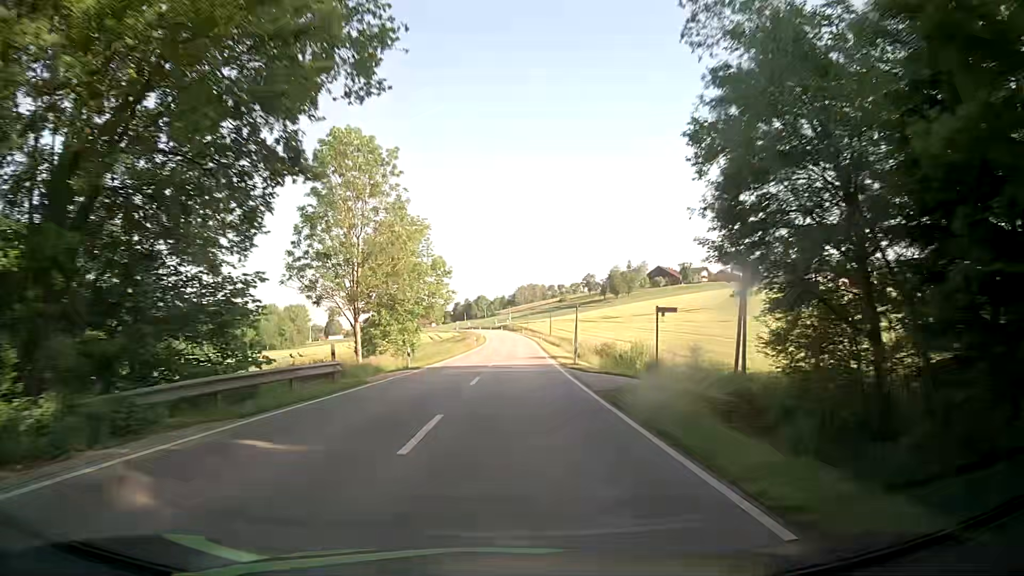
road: secondary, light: Day
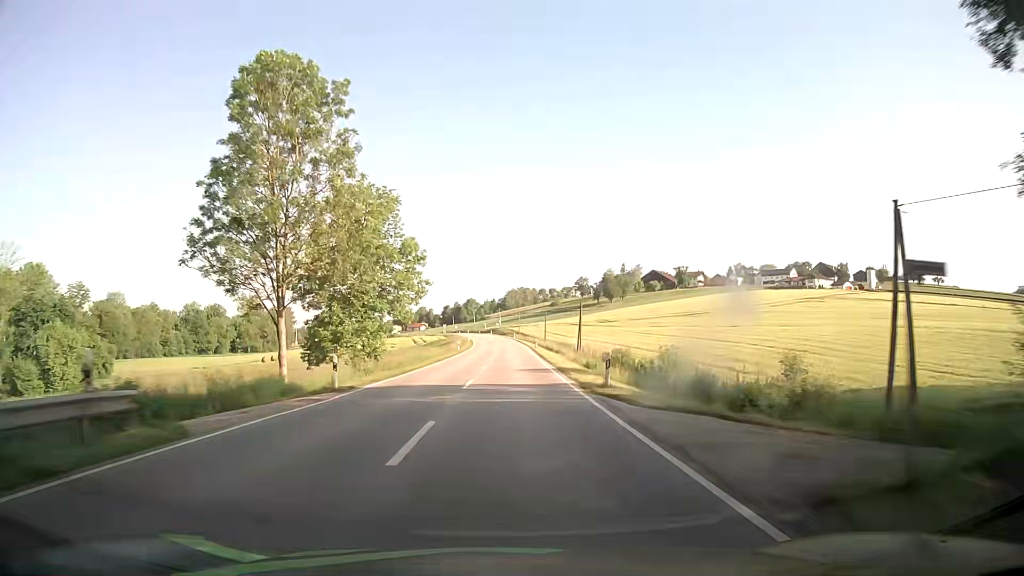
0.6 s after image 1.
(+0.1, +12.4) m; +1°
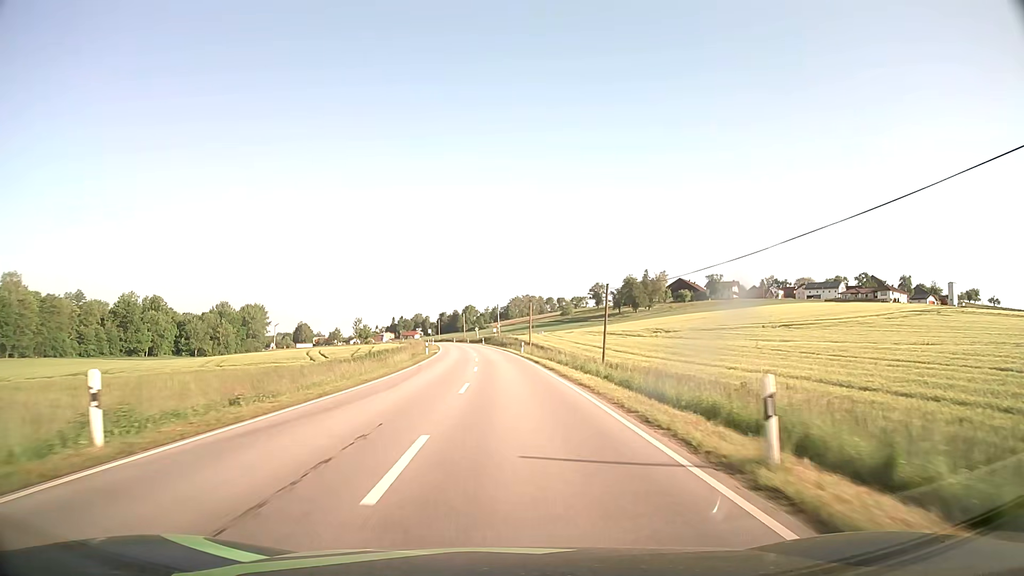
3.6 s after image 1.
(+0.5, +61.8) m; 0°
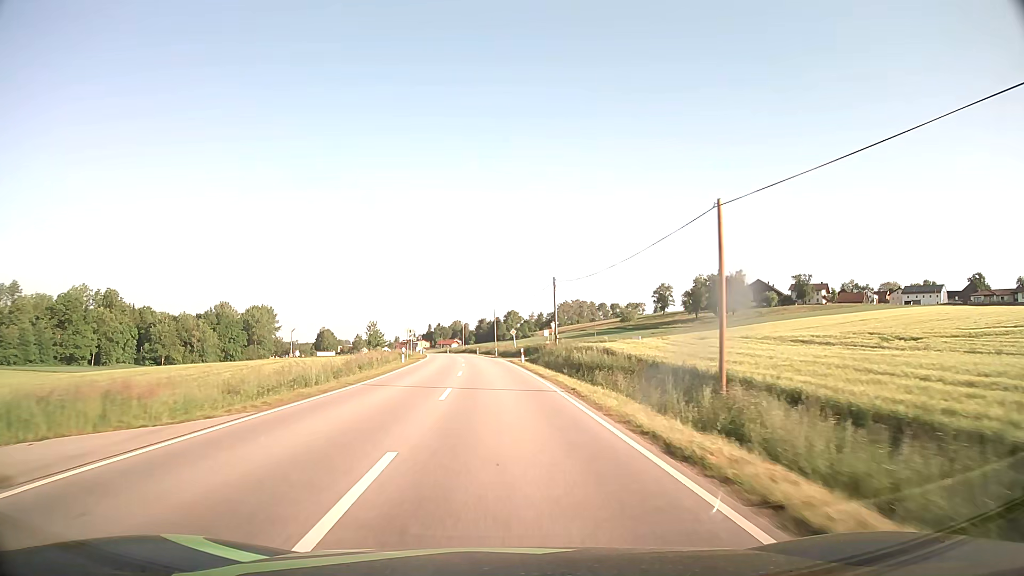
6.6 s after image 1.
(-1.6, +61.6) m; -4°
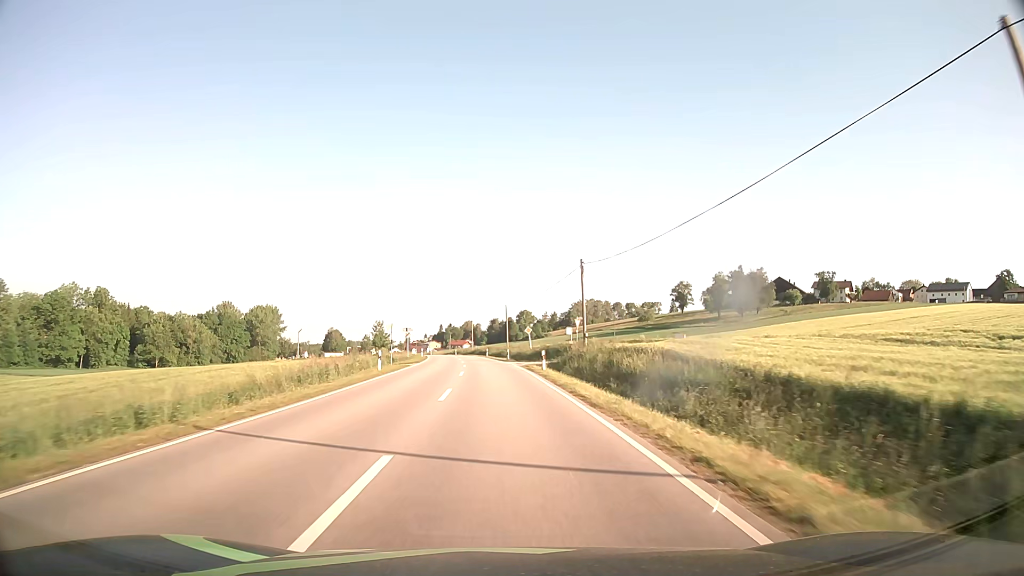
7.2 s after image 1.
(-0.1, +12.3) m; -1°
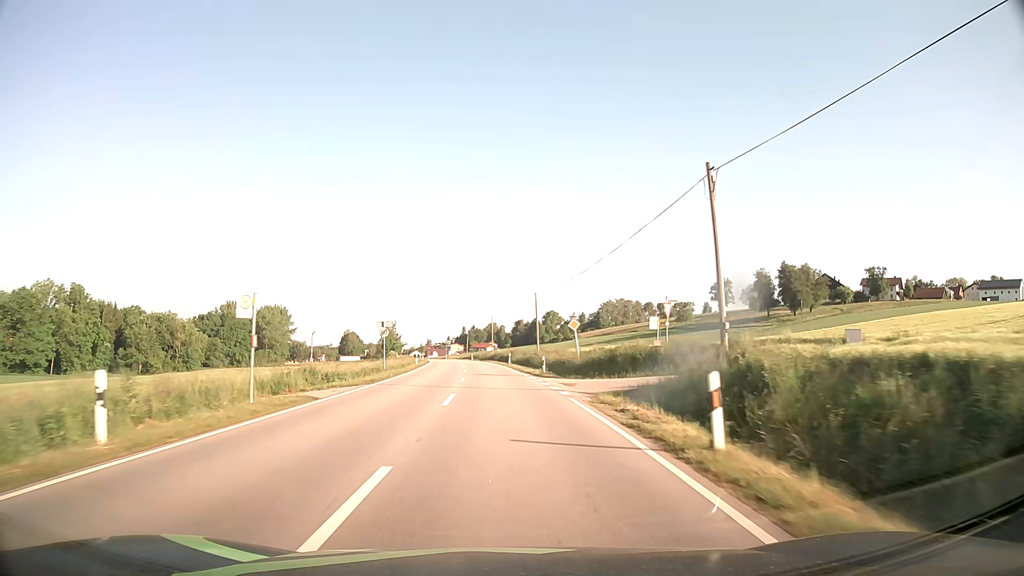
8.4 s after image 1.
(-0.5, +24.7) m; -2°
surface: asphalt
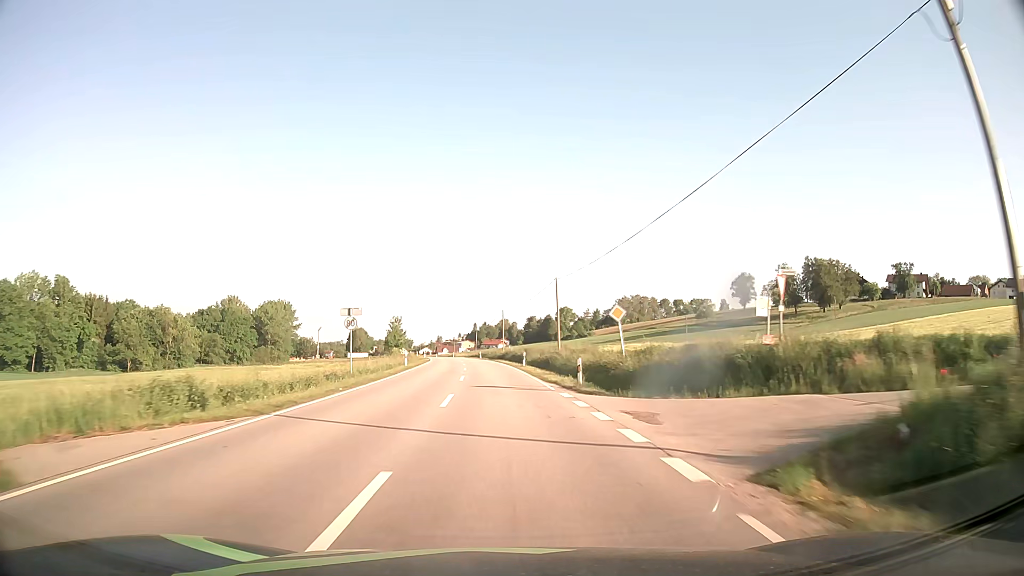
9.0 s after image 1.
(-0.1, +12.4) m; -1°
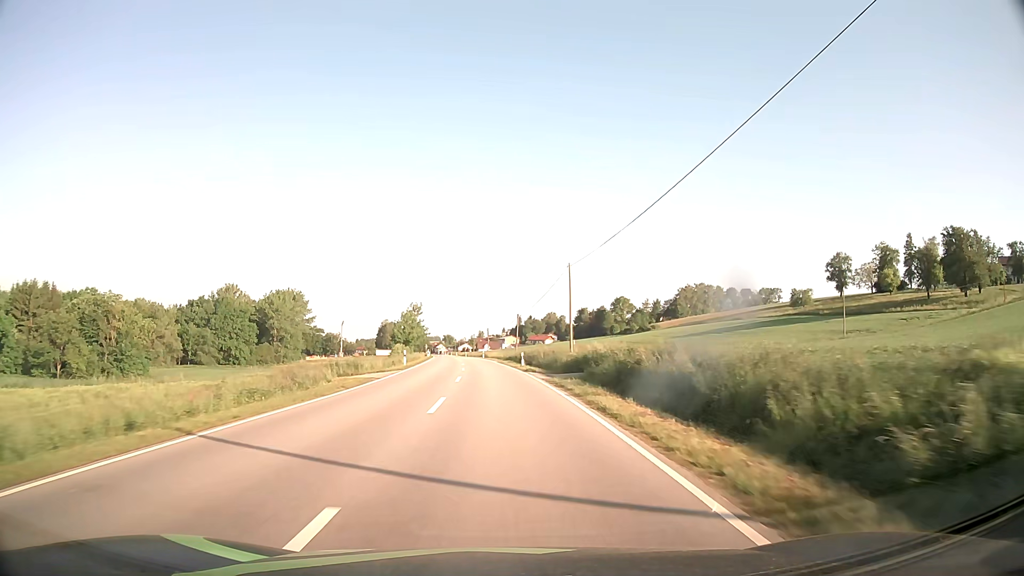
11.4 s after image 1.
(-1.5, +49.9) m; -4°
(0, +10) (0, +20) (-1, +30) (-1, +40) (-2, +50) (-2, +60) (-3, +70) (-4, +80) (-5, +90) (-6, +100) m
